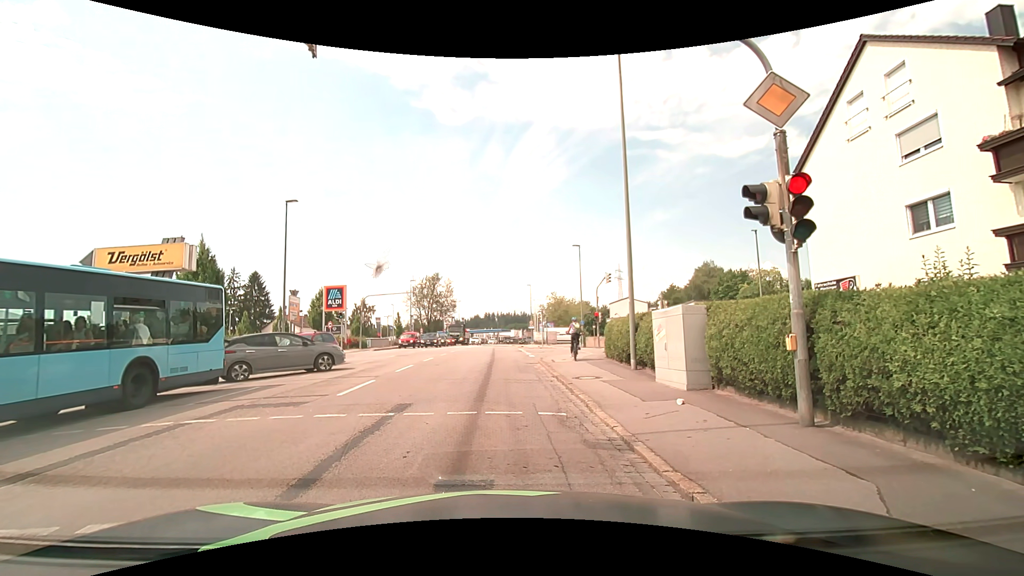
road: tertiary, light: Day
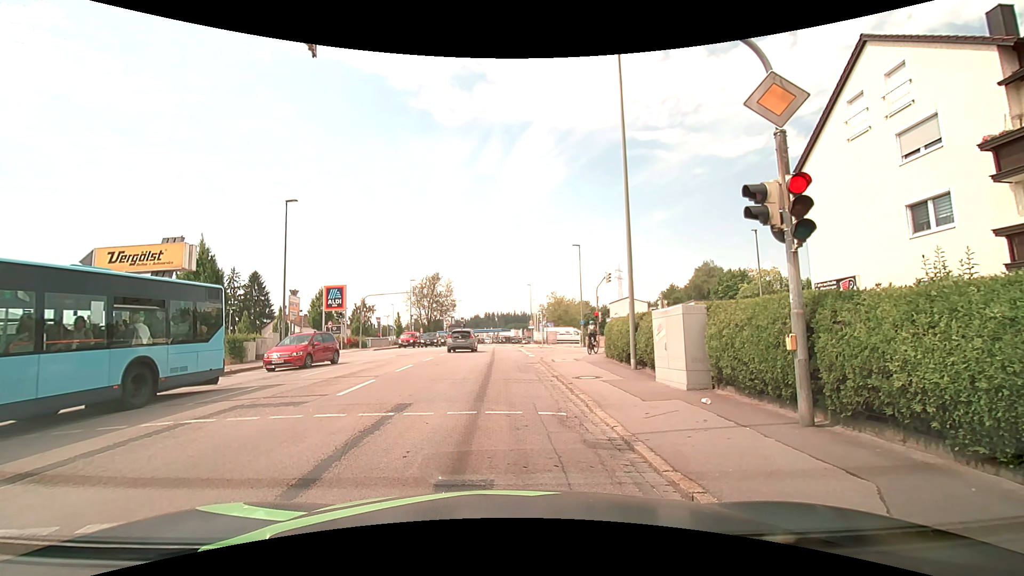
(0.0, 0.0) m; 0°
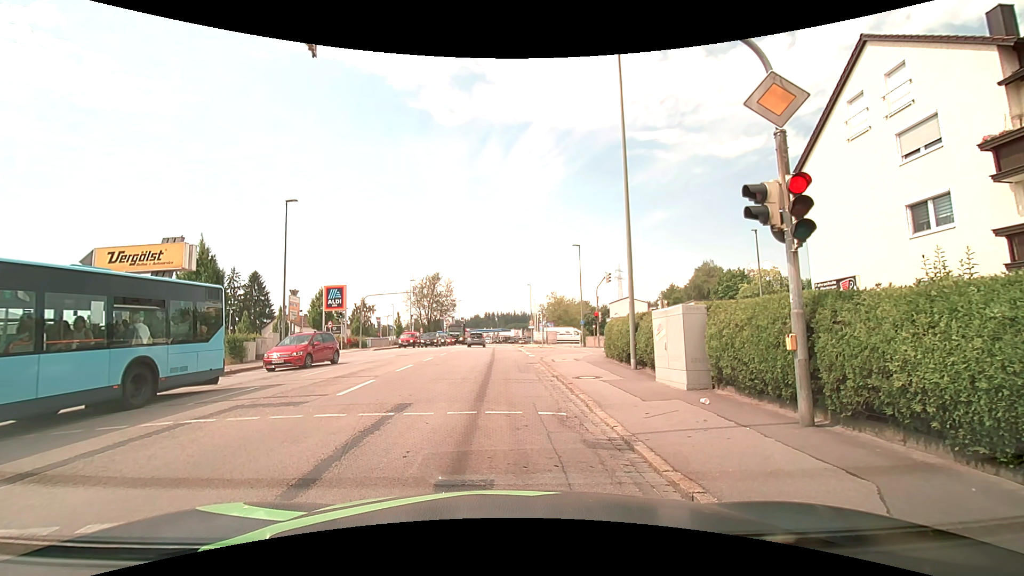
(0.0, 0.0) m; 0°
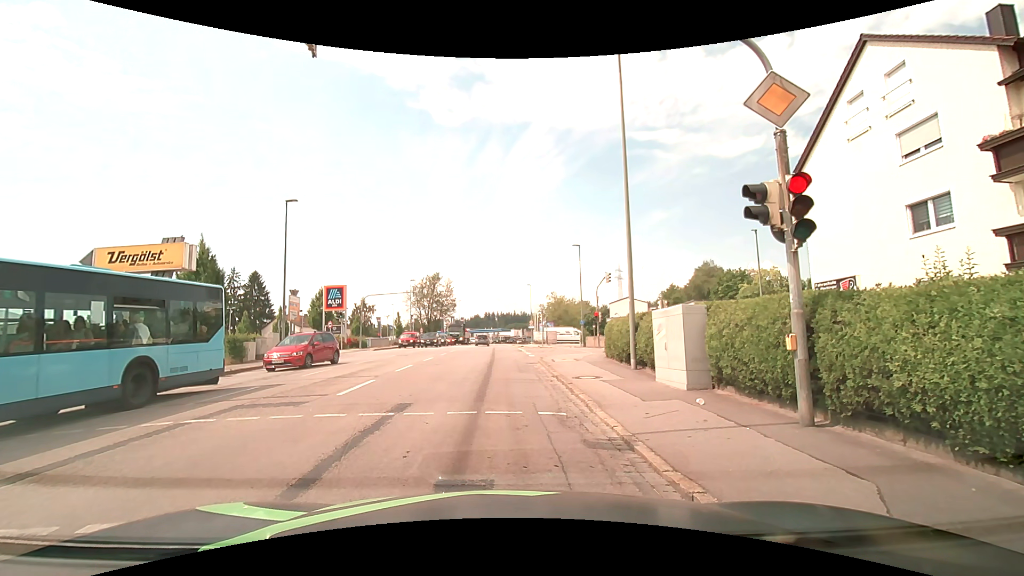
(0.0, 0.0) m; 0°
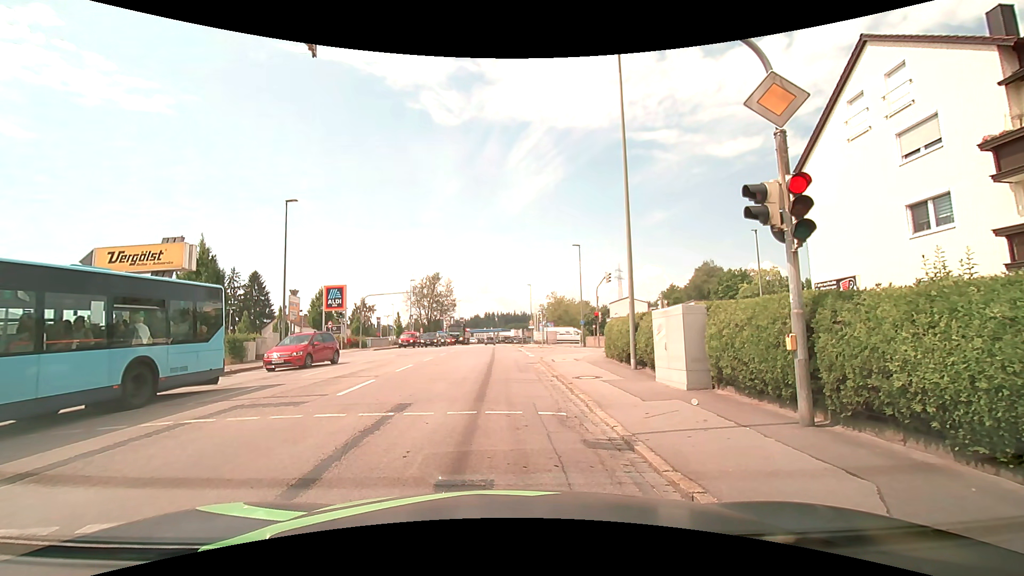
(0.0, 0.0) m; 0°
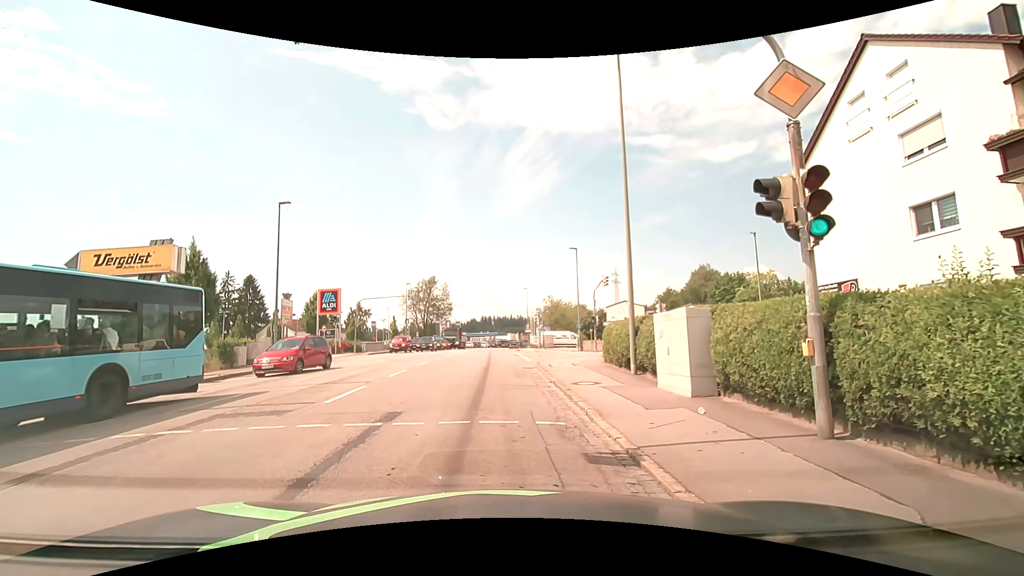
(0.0, +0.6) m; -1°
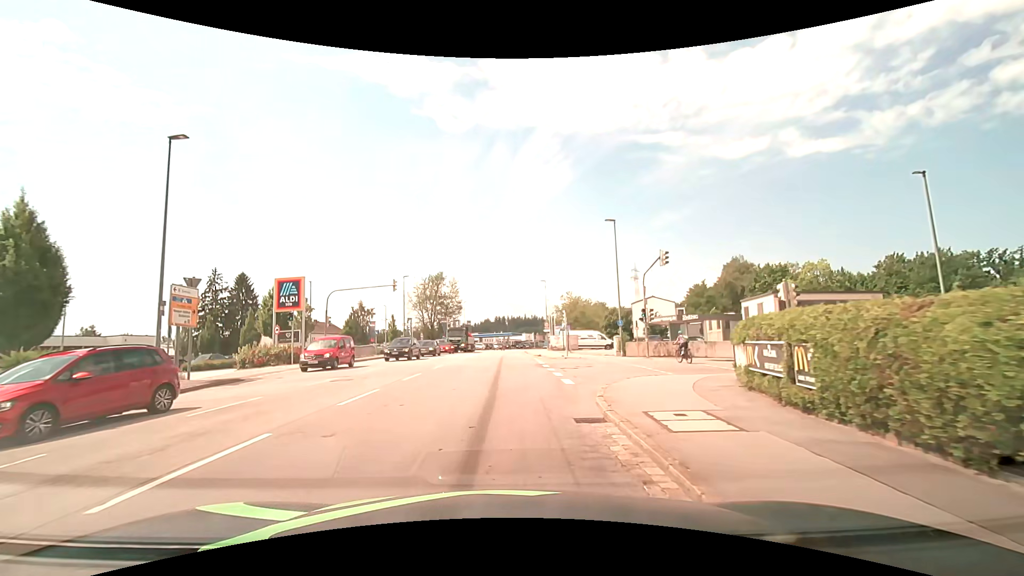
(0.0, +12.8) m; -1°
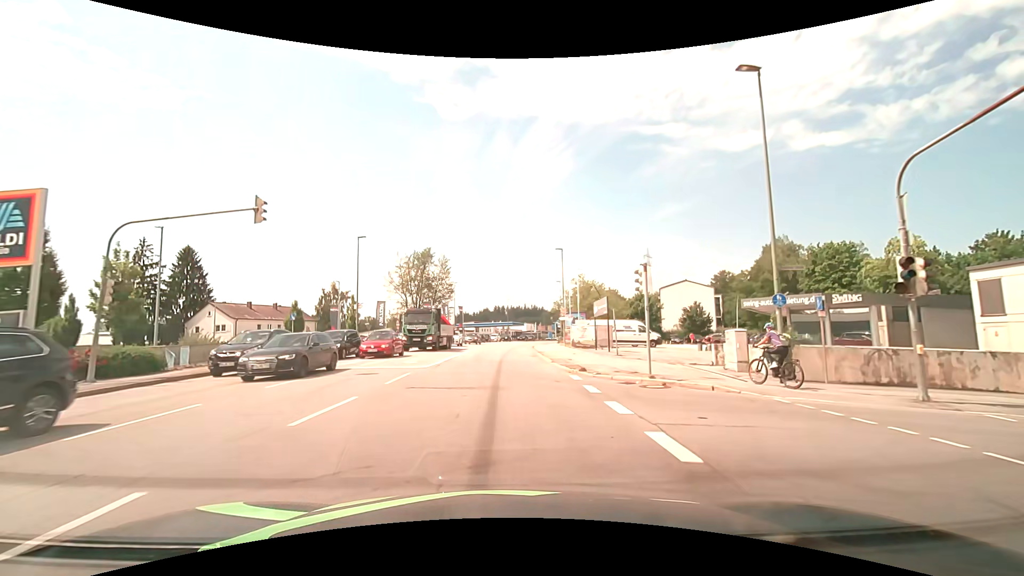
(-0.3, +21.5) m; 0°
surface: asphalt
(0, +10) (0, +20) (0, +30) (0, +40) (+1, +50) (+1, +60) (+2, +70) (+3, +80) (+5, +90) (+6, +100) m
